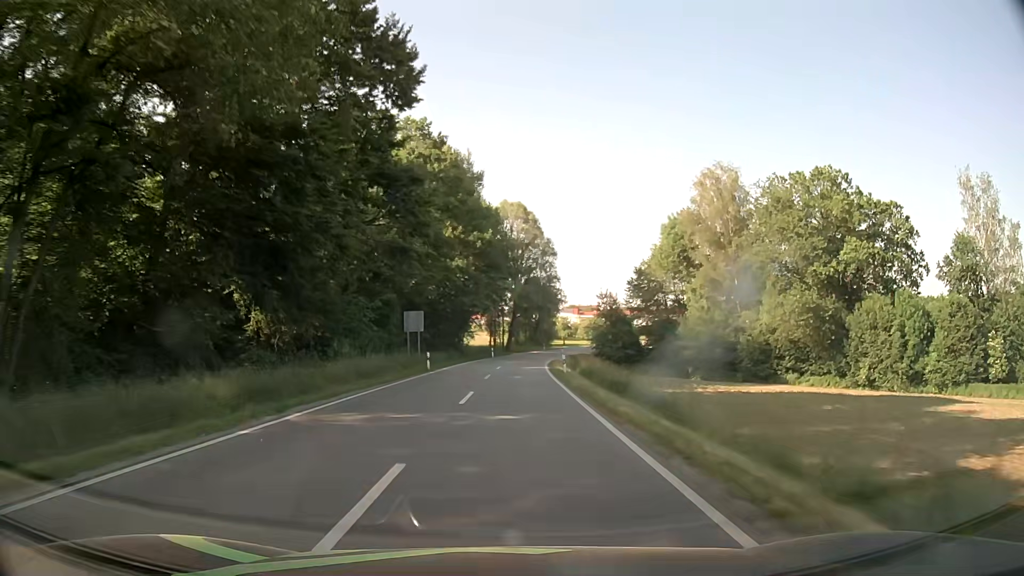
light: Day
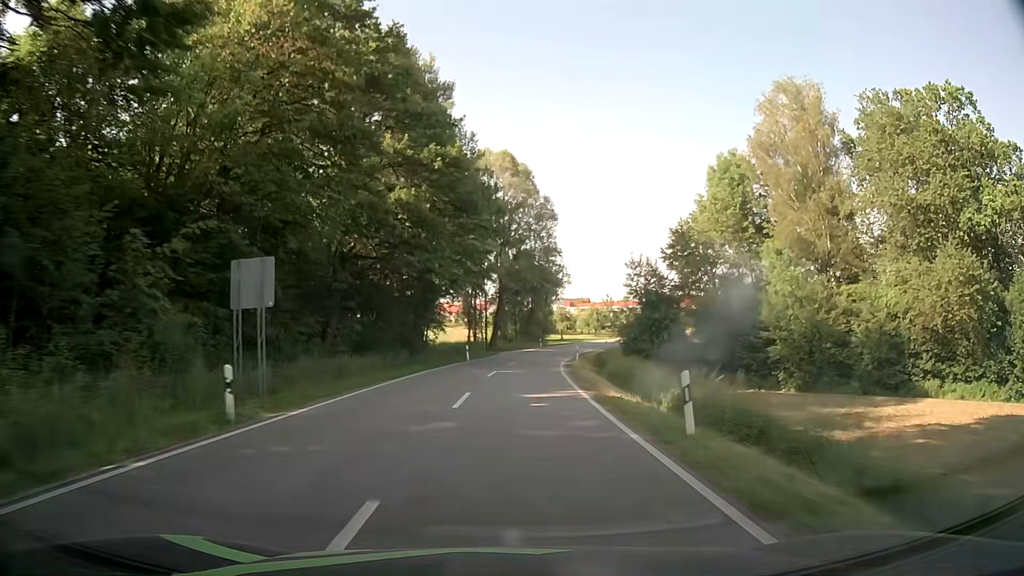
(+0.2, +25.8) m; +1°
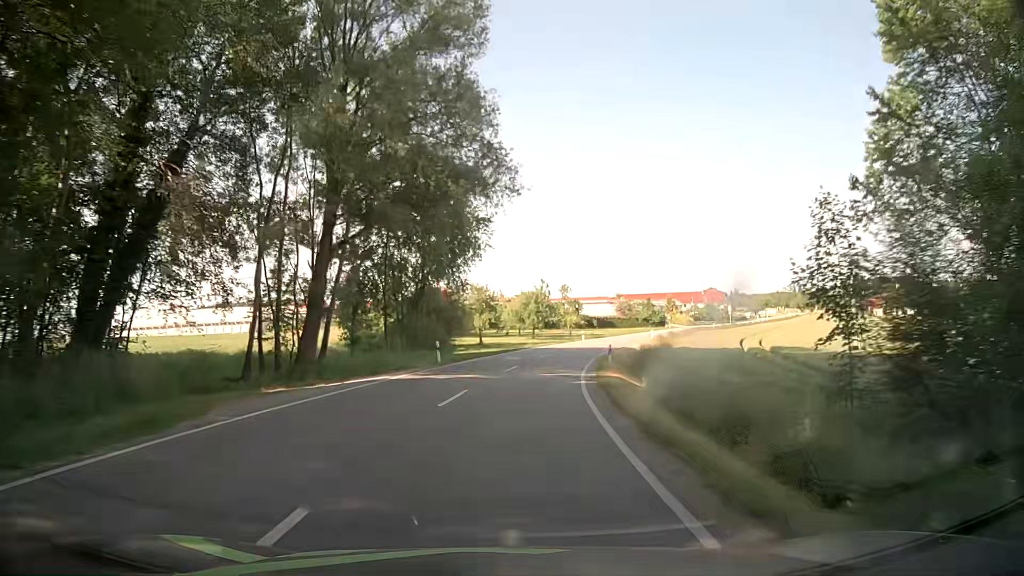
(+3.1, +47.9) m; +7°
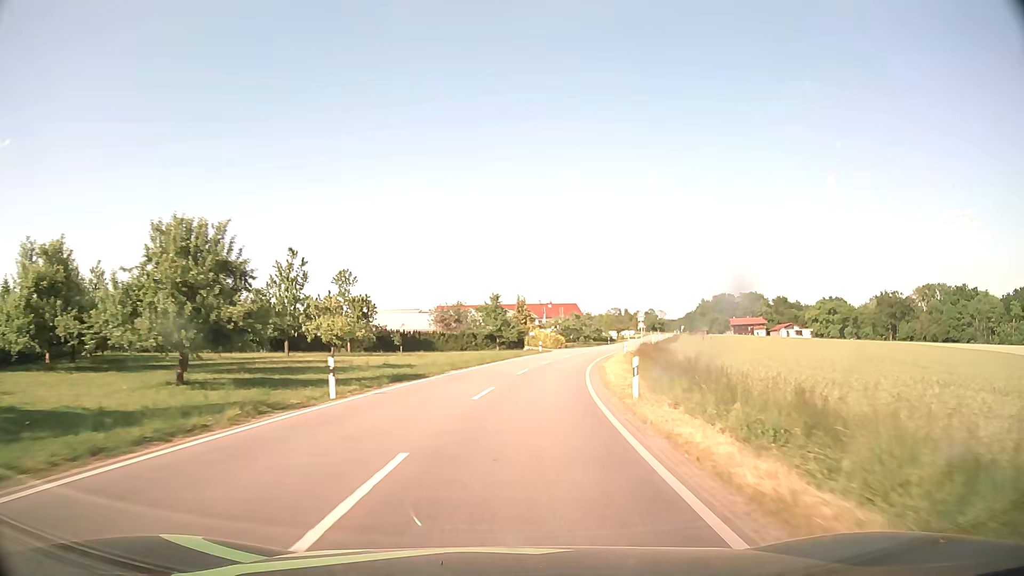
(+8.0, +55.8) m; +17°
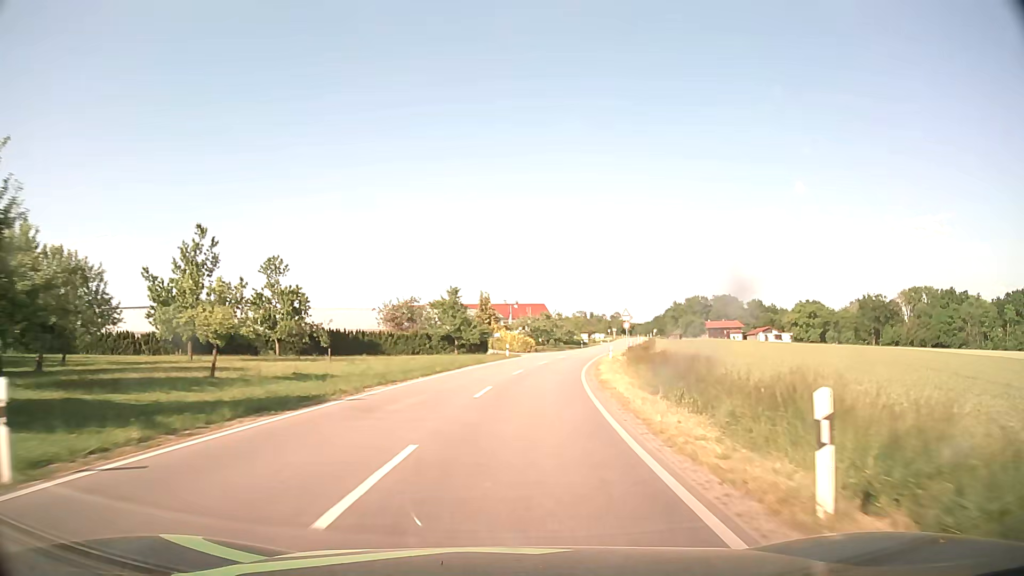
(+0.3, +11.4) m; +3°
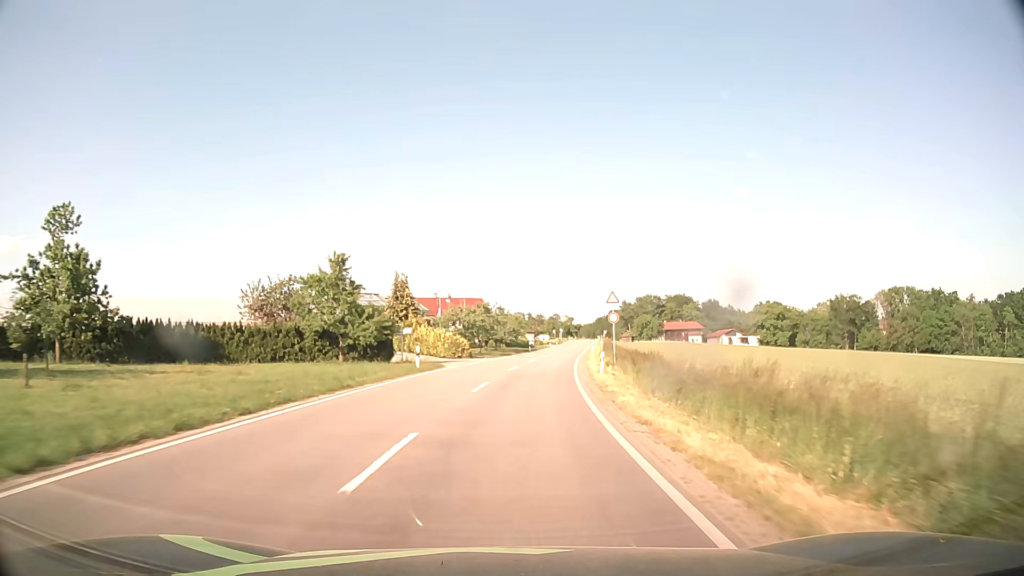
(+1.2, +22.8) m; +5°
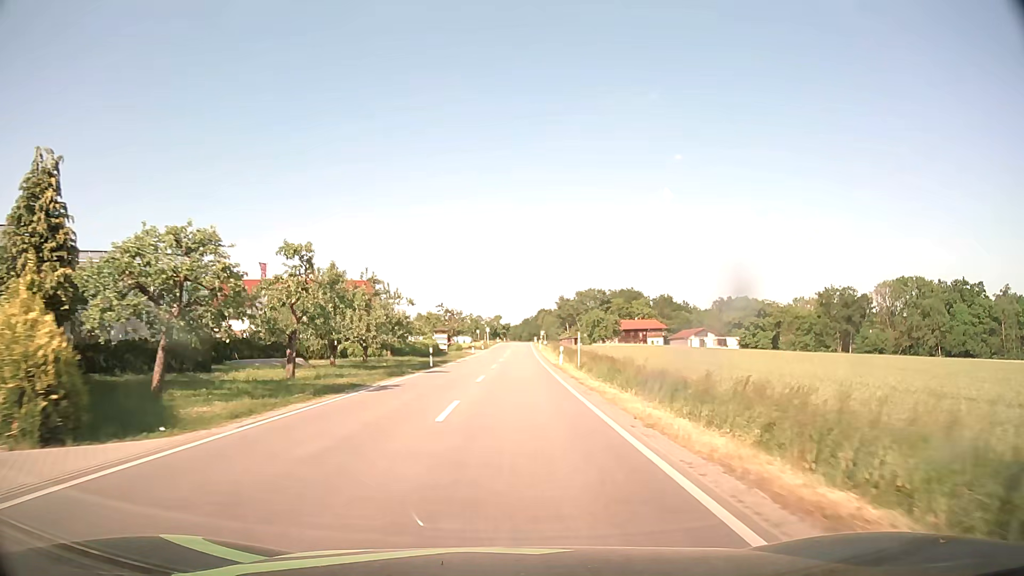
(+2.7, +41.8) m; +7°
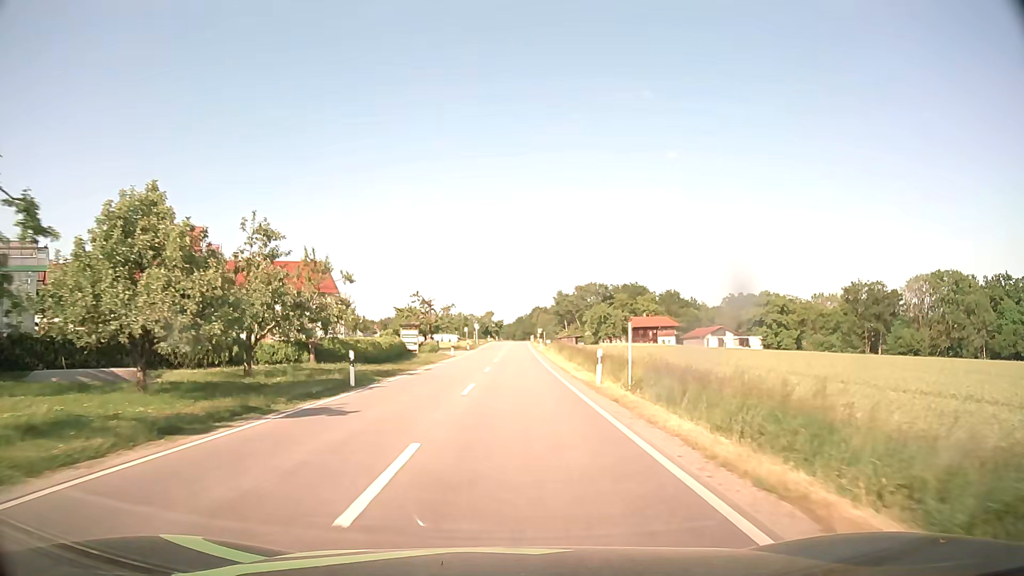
(+0.1, +18.6) m; +1°
